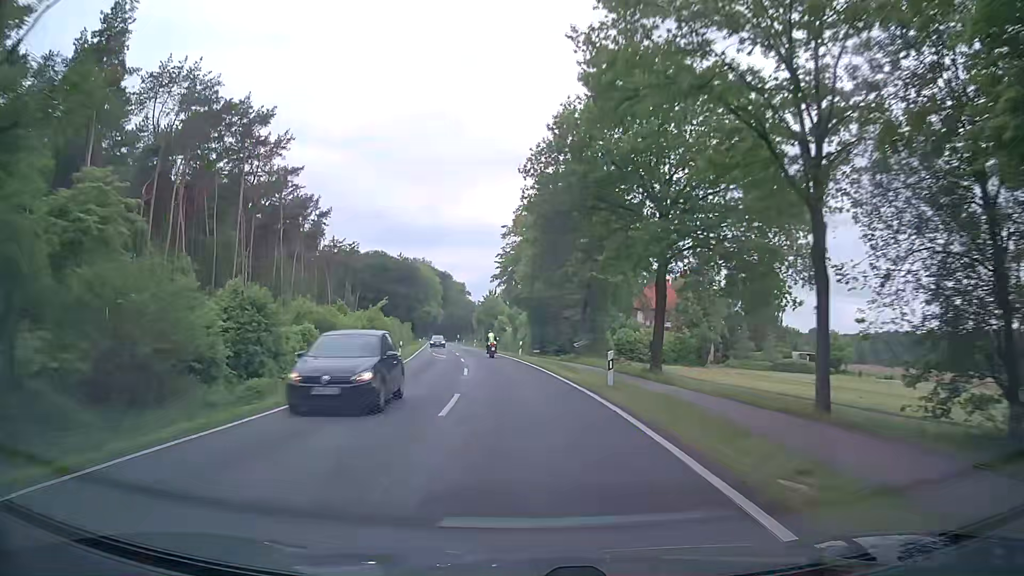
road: secondary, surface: asphalt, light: Day
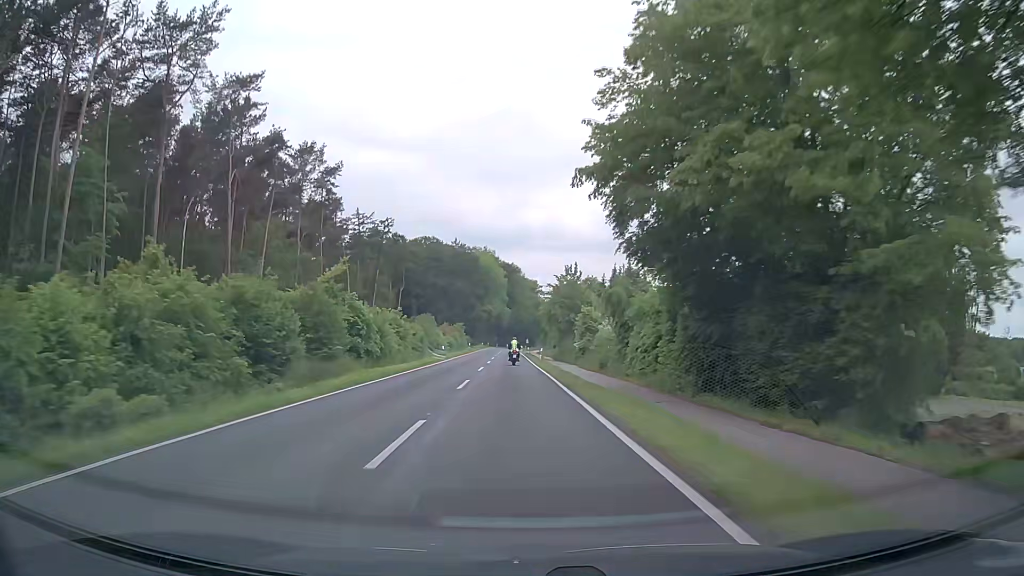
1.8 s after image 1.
(-2.7, +40.5) m; -7°
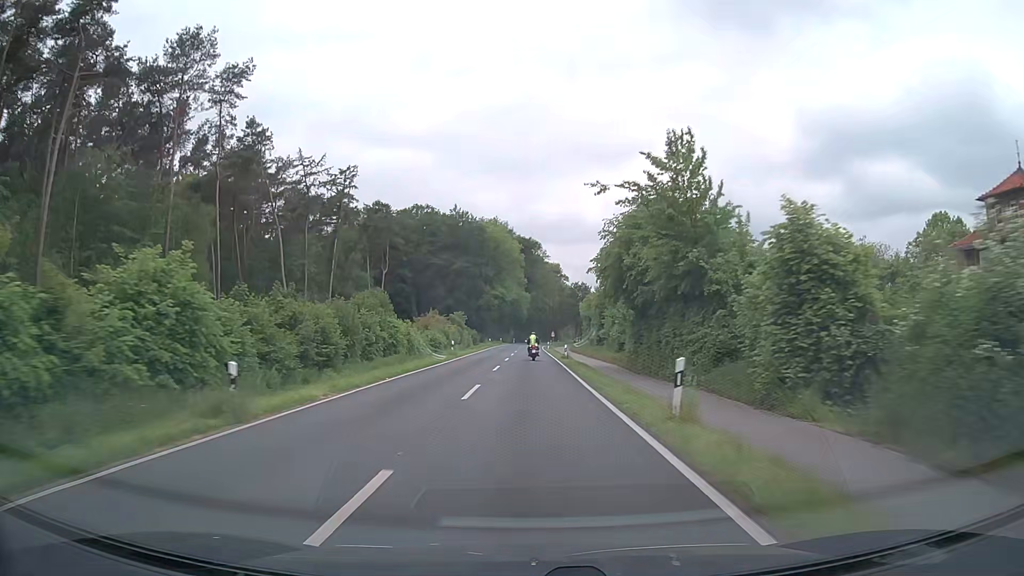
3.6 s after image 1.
(-0.9, +40.5) m; -1°
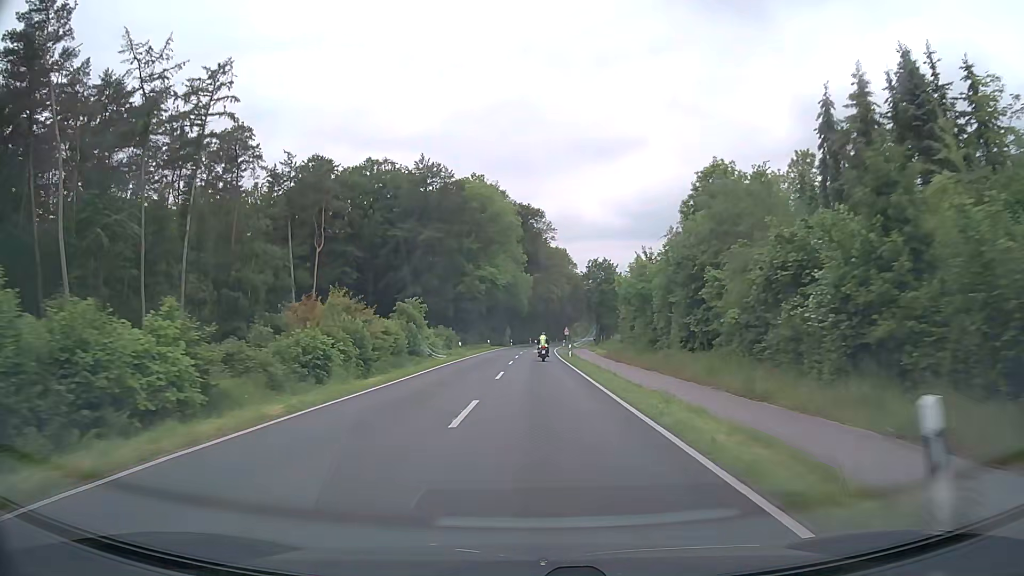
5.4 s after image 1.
(-0.2, +40.4) m; -1°
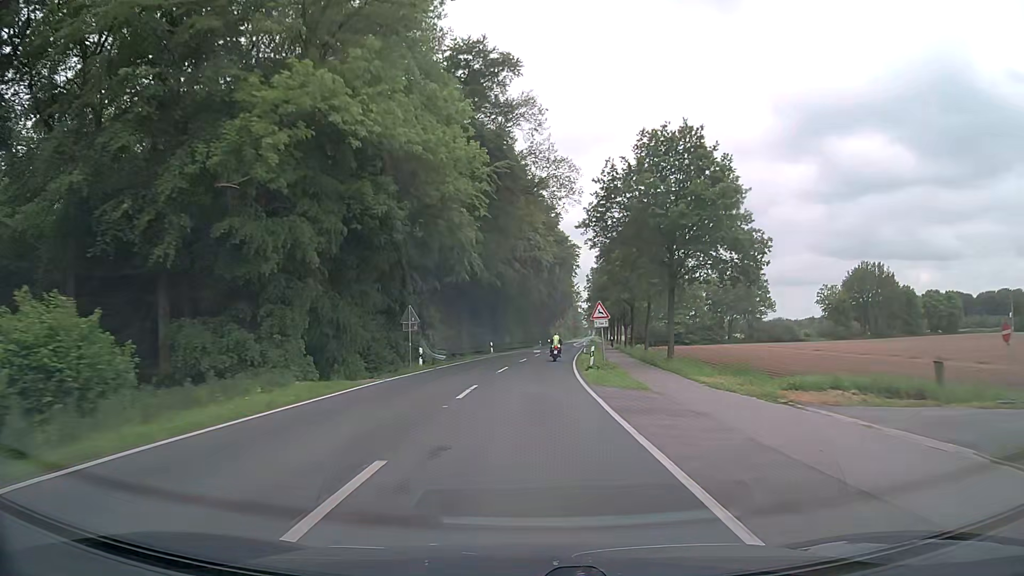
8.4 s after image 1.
(+1.3, +67.0) m; +2°
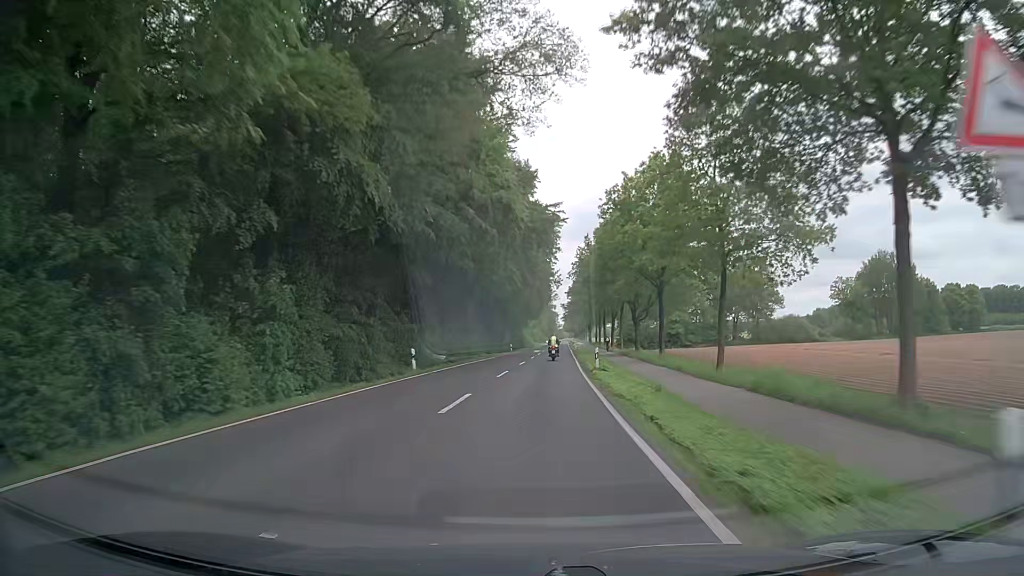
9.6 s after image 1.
(+0.6, +26.9) m; +2°
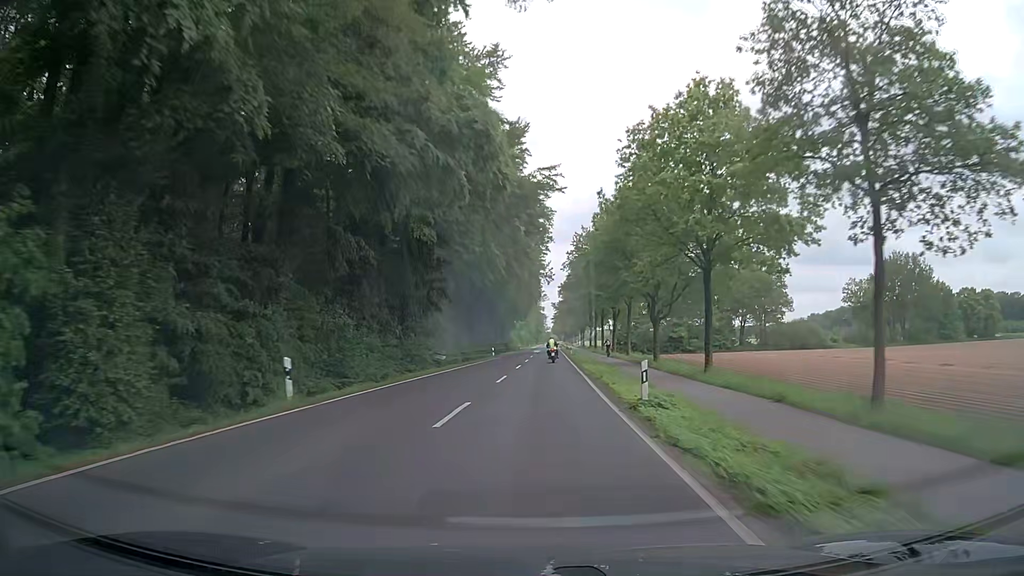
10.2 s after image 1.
(0.0, +13.7) m; +1°
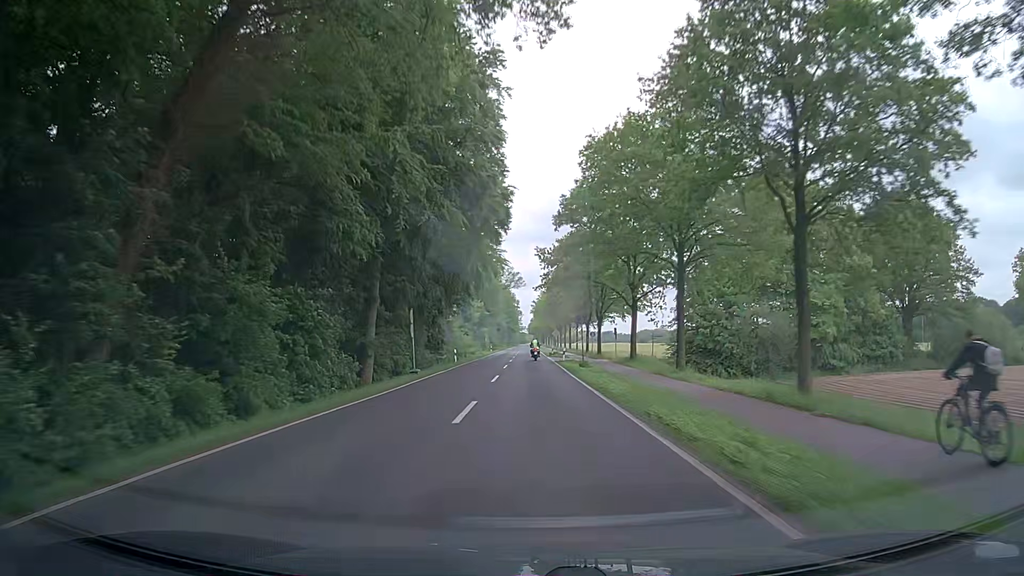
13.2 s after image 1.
(+1.7, +71.8) m; +3°
(0, +10) (0, +20) (0, +30) (0, +40) (0, +50) (0, +60) (-1, +70) (-1, +80) (-1, +90) (-1, +100) m
